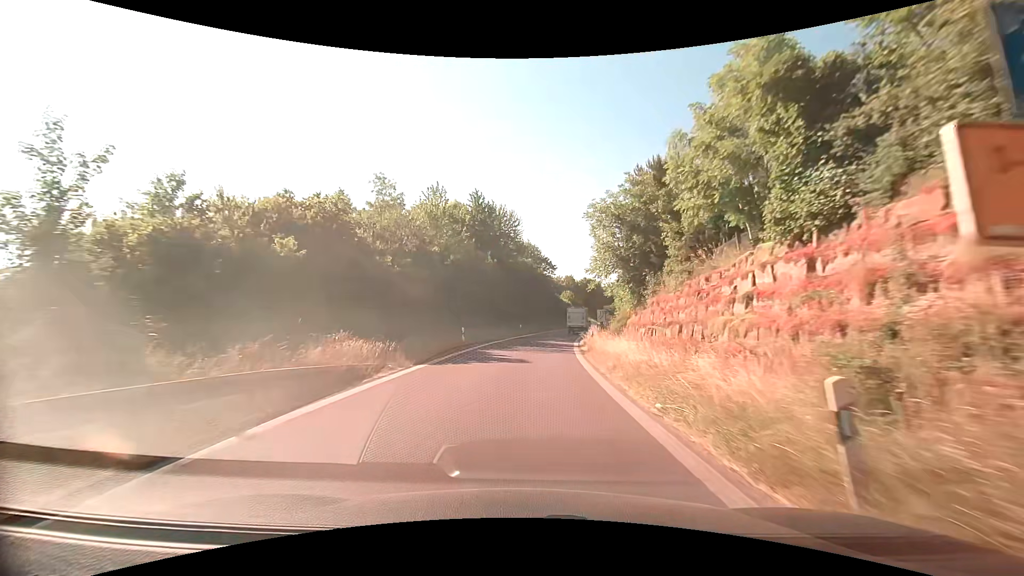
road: trunk_link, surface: asphalt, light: Day
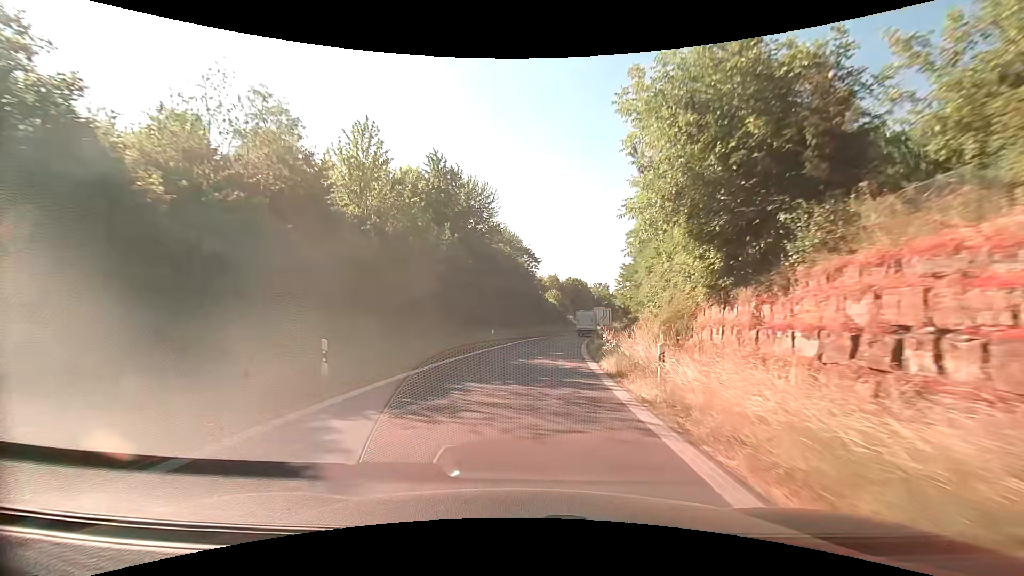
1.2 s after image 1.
(+0.3, +16.8) m; +2°
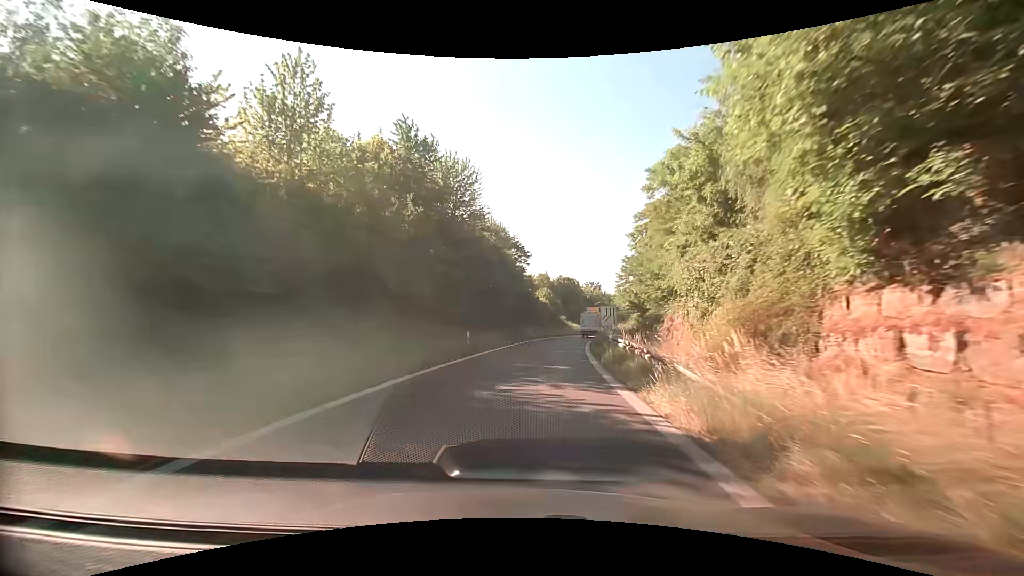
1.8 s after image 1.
(+0.1, +8.3) m; 0°
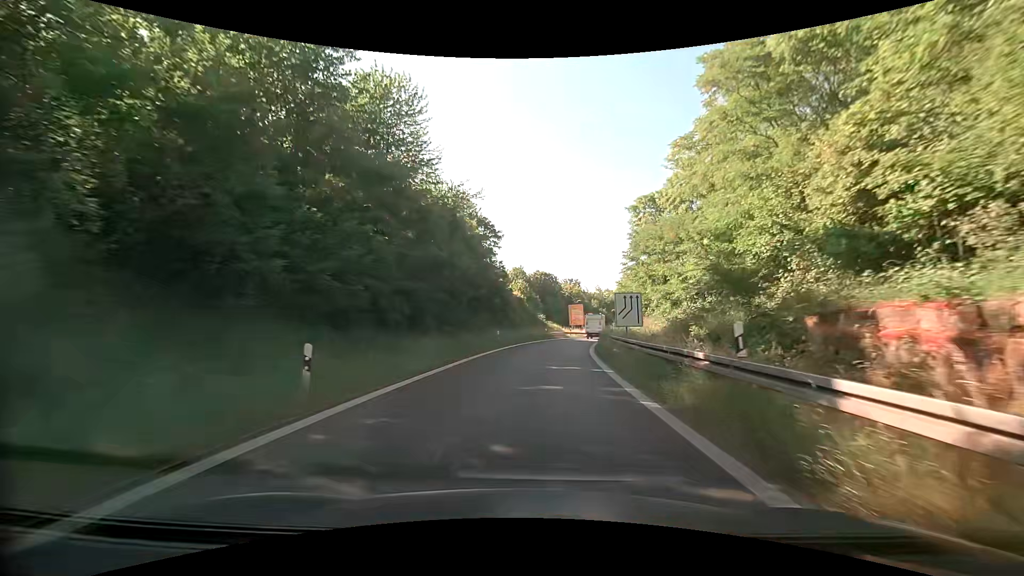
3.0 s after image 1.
(+0.6, +16.2) m; +4°
